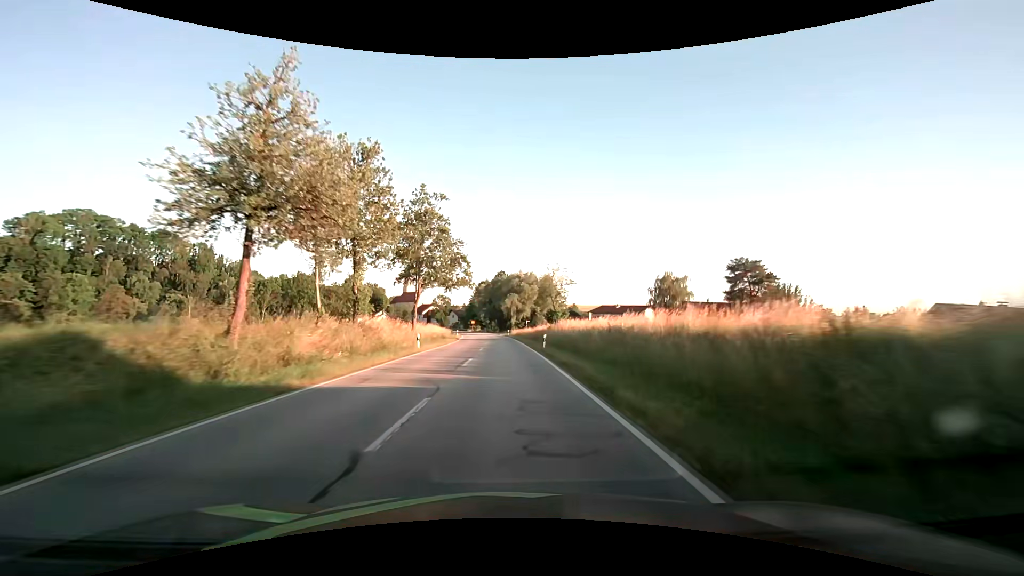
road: secondary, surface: asphalt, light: Day
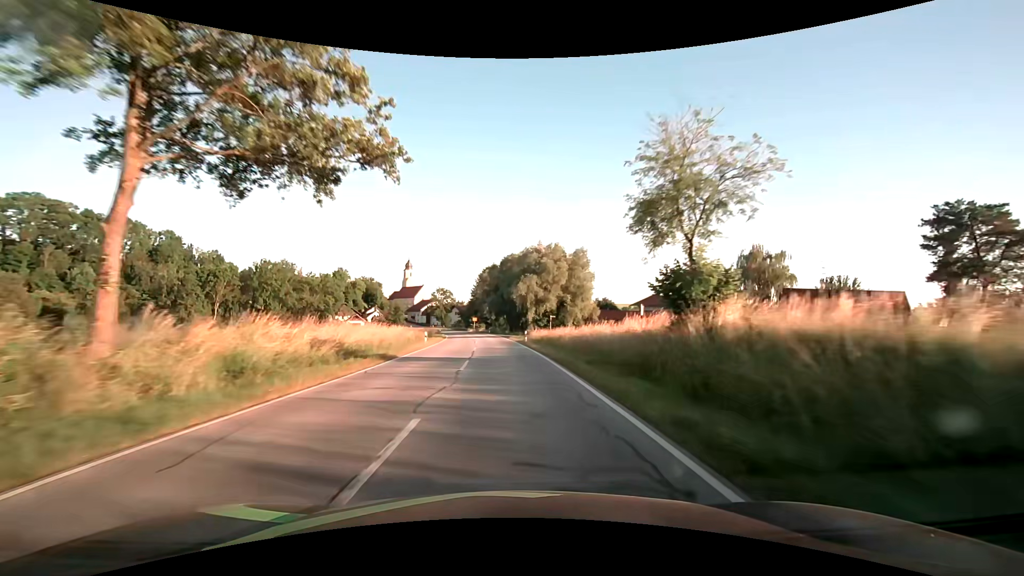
(-0.5, +38.0) m; -1°
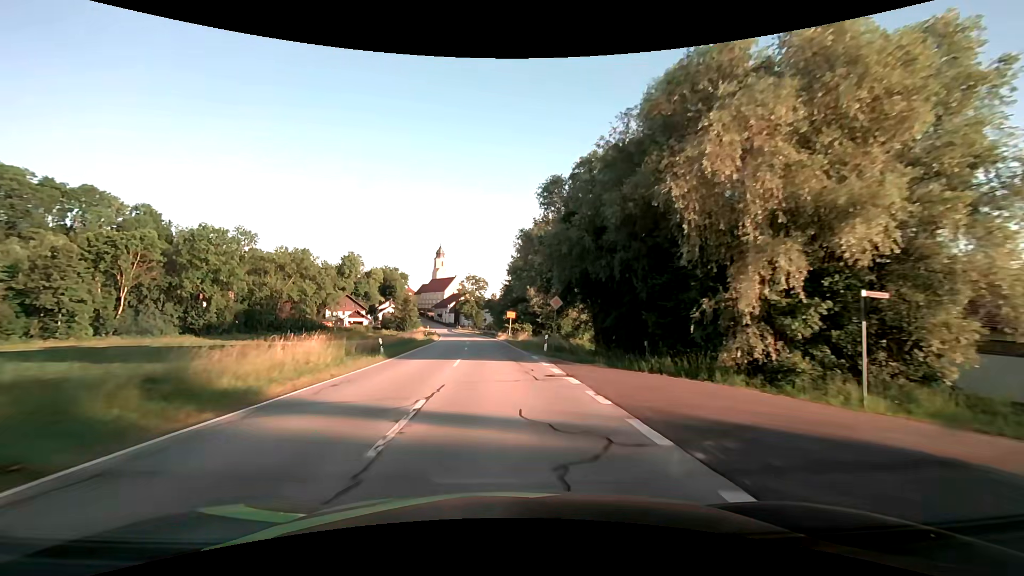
(-2.3, +57.8) m; -5°
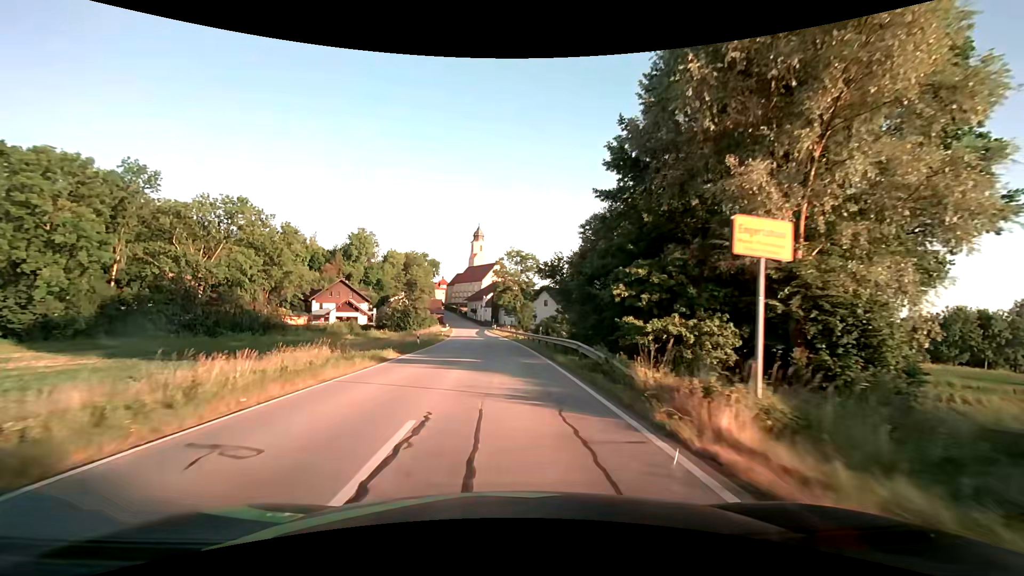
(-2.5, +49.7) m; -5°
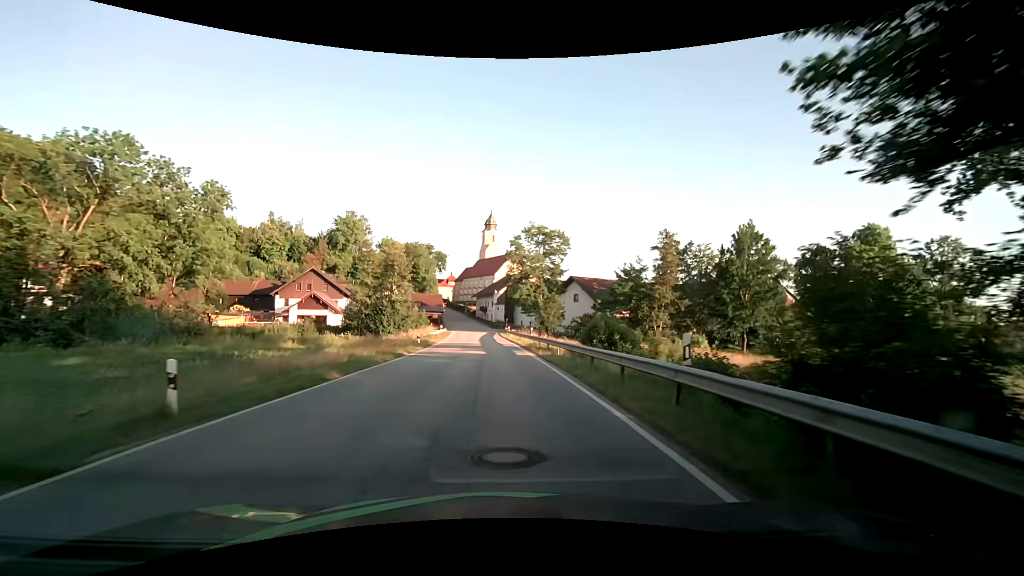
(-0.4, +26.1) m; -2°
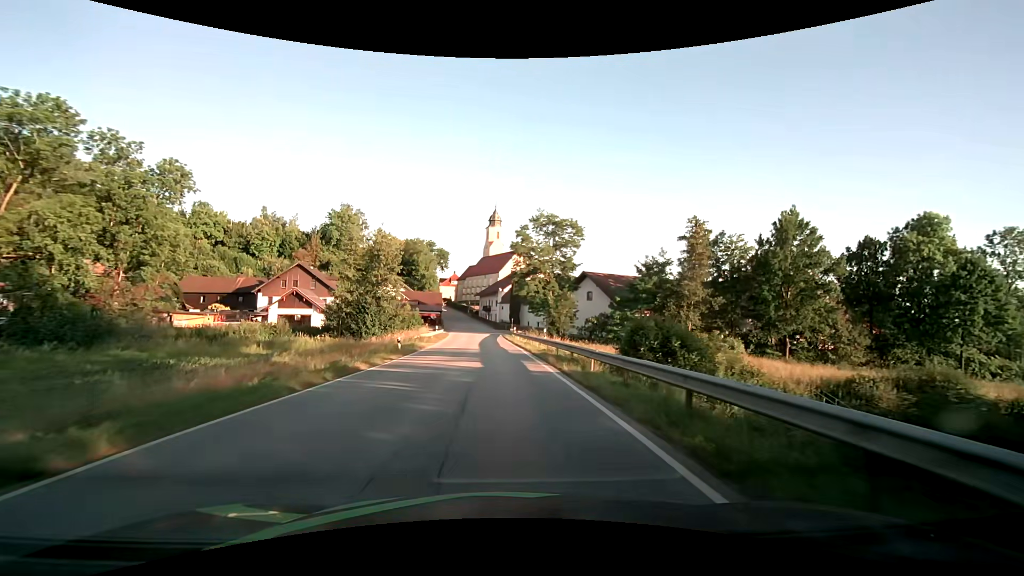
(0.0, +8.4) m; -1°
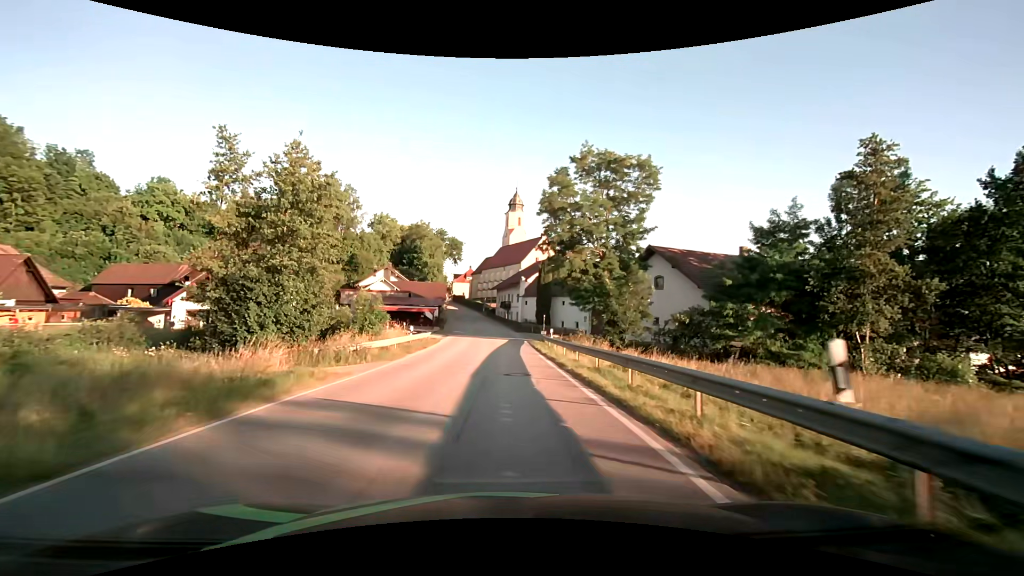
(-0.5, +24.5) m; -3°
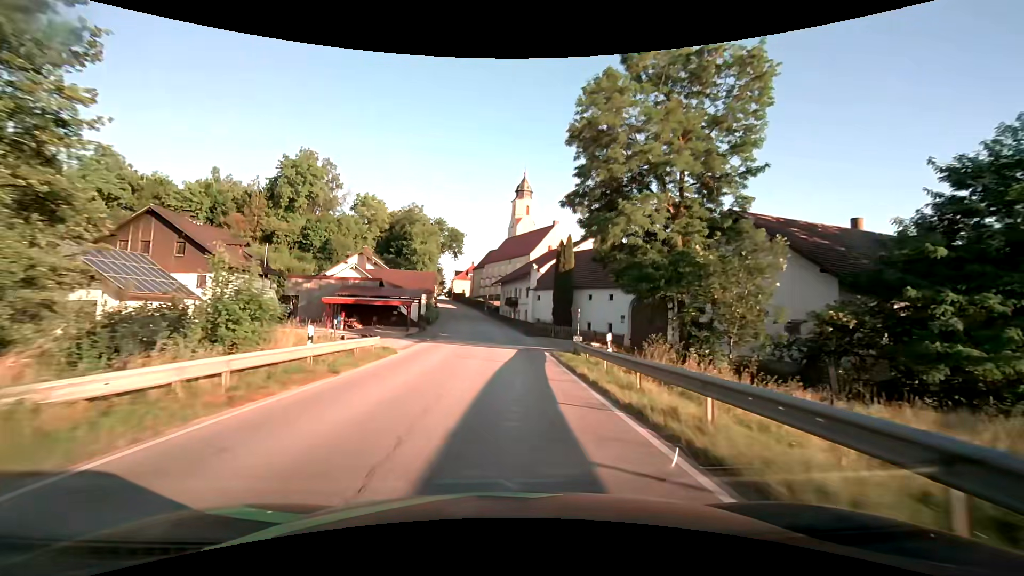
(-0.1, +16.4) m; -1°
(0, +10) (0, +20) (0, +30) (-1, +40) (-1, +50) (-2, +60) (-3, +70) (-5, +80) (-6, +90) (-8, +99) m
